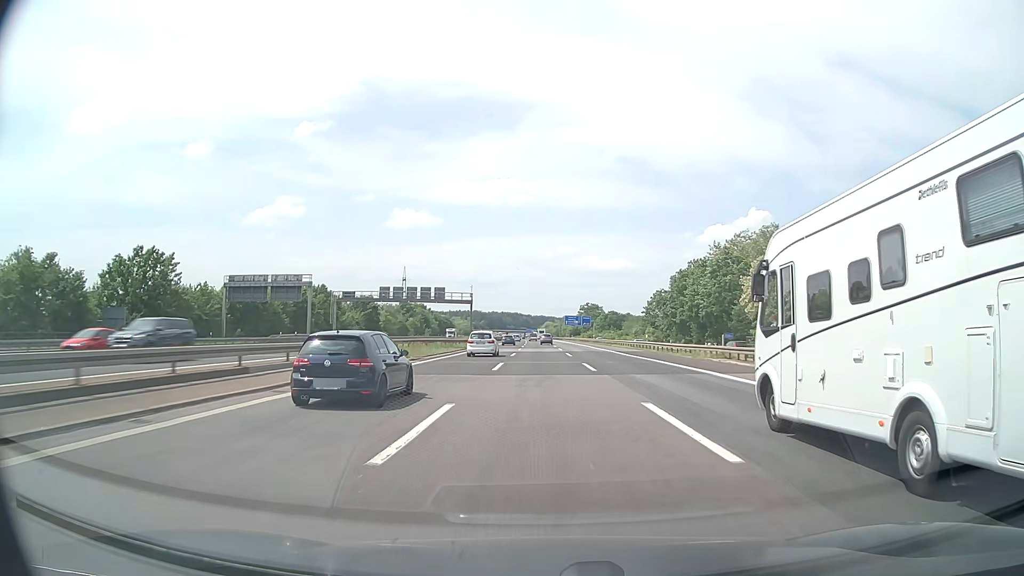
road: motorway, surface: asphalt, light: Day
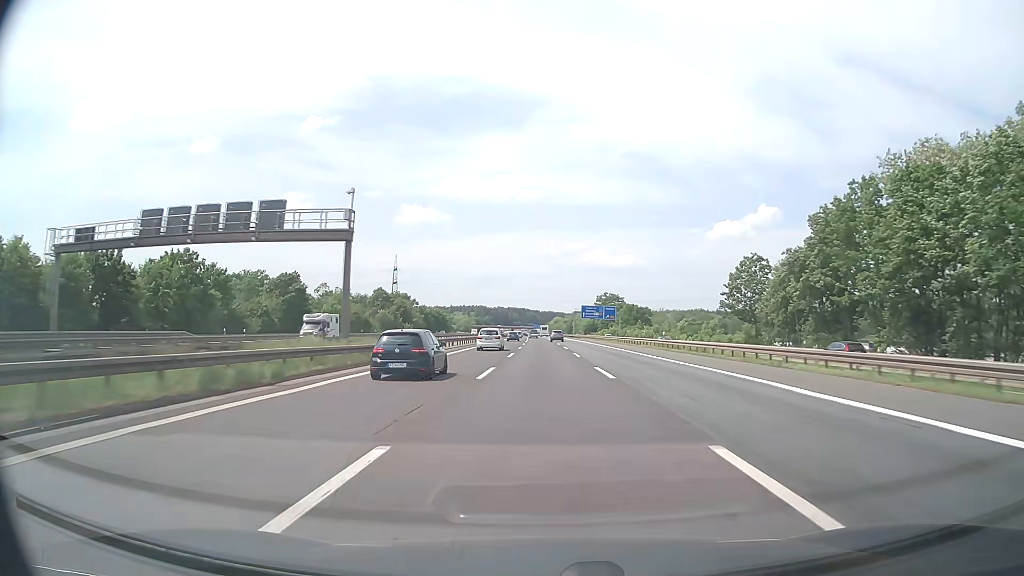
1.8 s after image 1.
(-0.3, +59.2) m; -1°
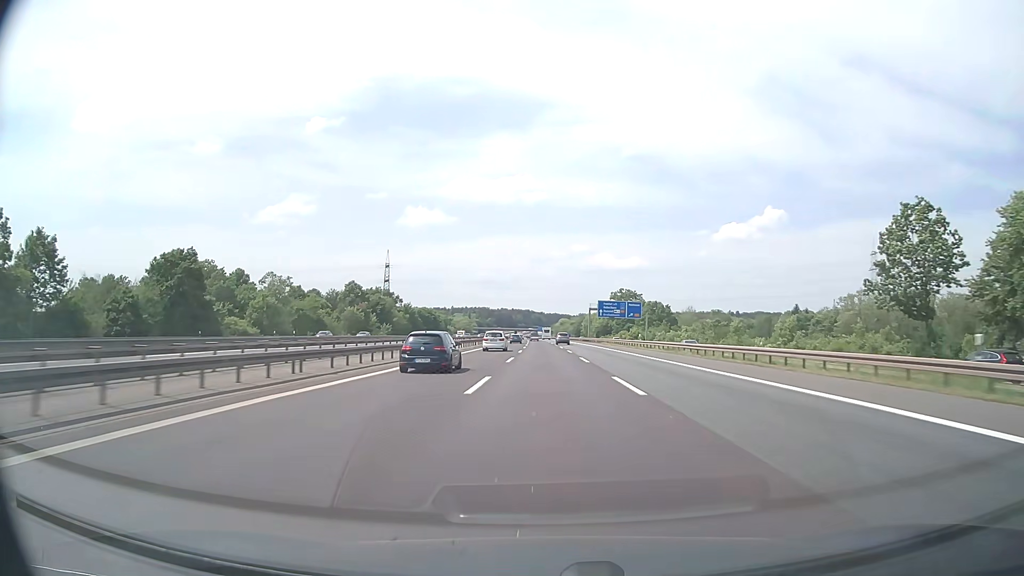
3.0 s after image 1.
(-0.2, +39.4) m; 0°
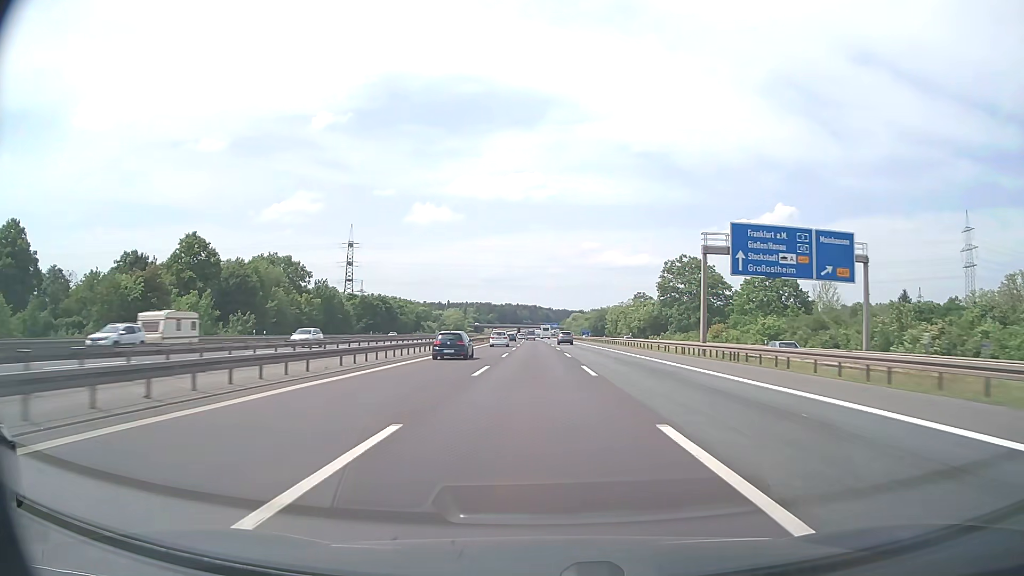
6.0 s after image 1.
(-0.2, +98.2) m; -1°
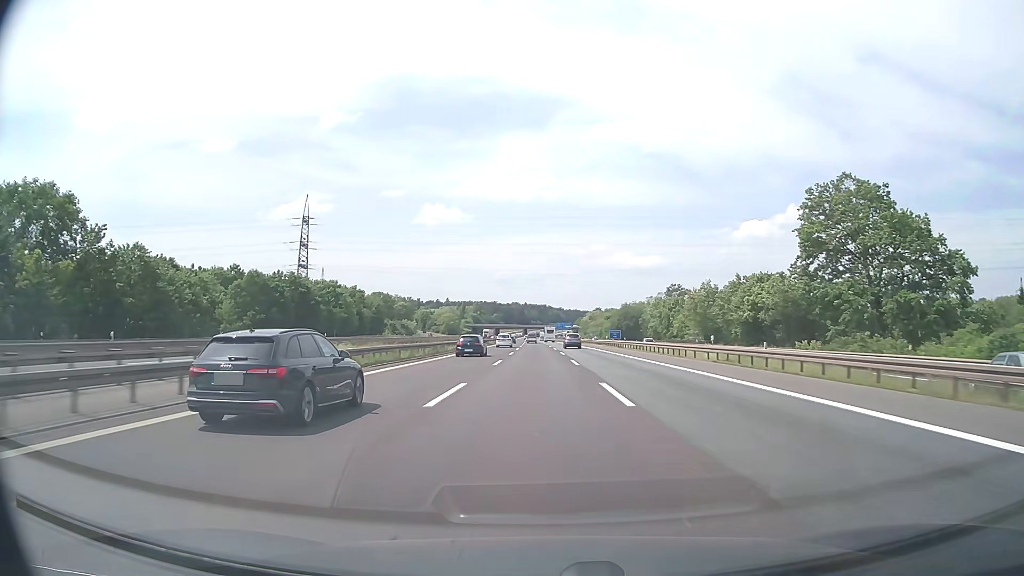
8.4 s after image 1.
(-0.6, +78.5) m; -1°
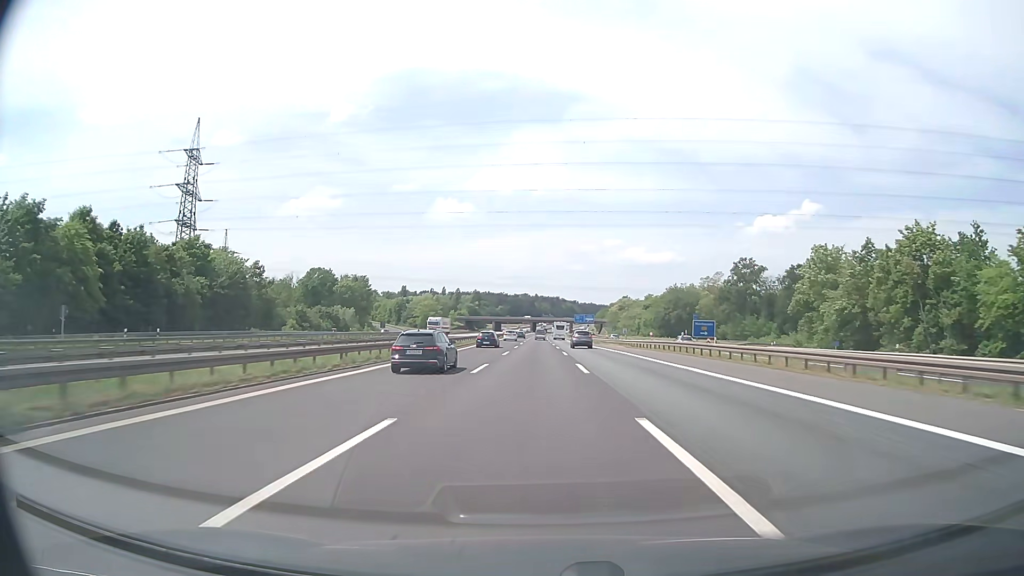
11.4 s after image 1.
(-0.8, +98.2) m; -1°
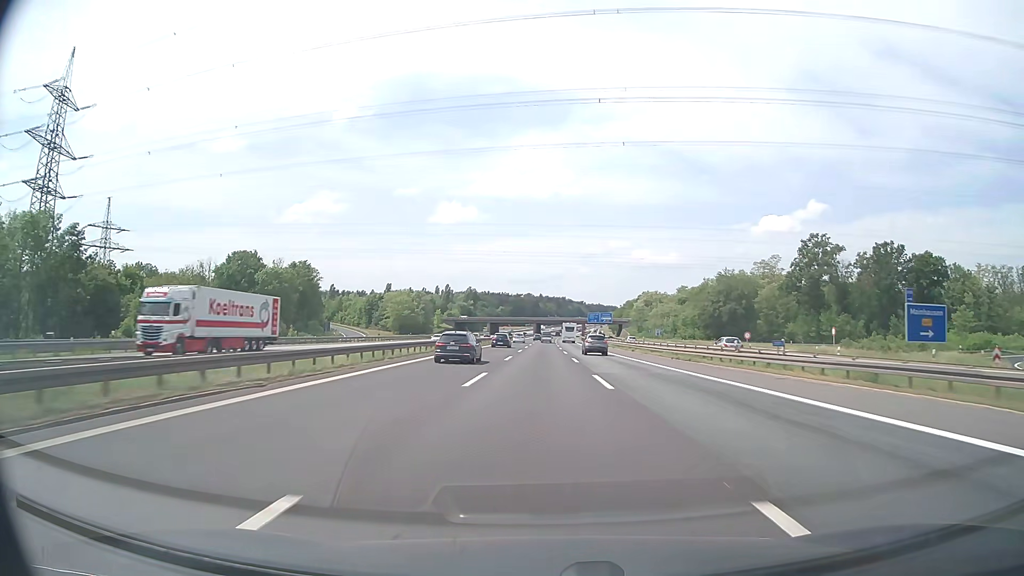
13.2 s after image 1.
(-0.3, +58.9) m; 0°
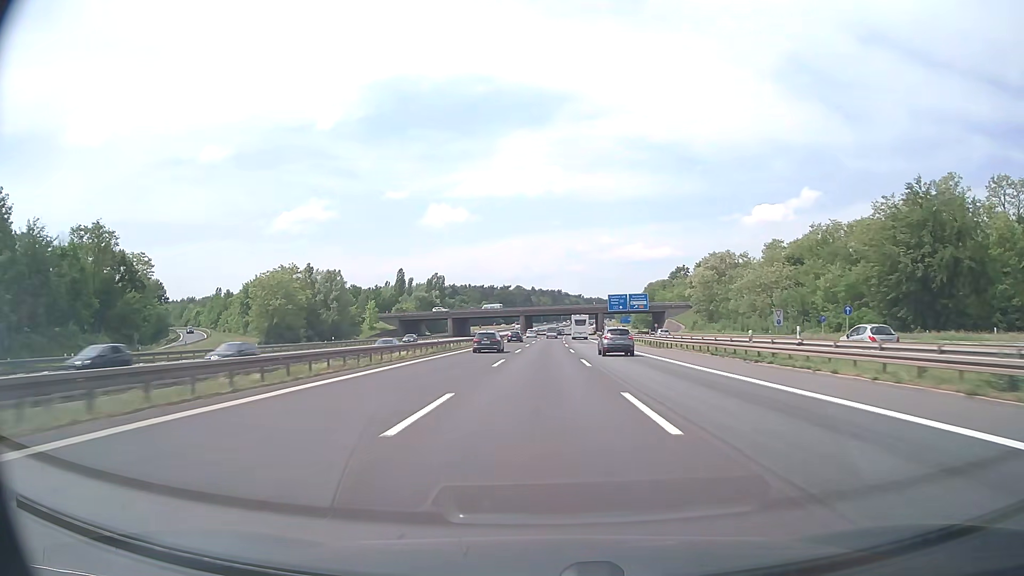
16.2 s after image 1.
(+0.2, +98.4) m; 0°
(0, +10) (0, +20) (0, +30) (0, +40) (0, +50) (0, +60) (+1, +70) (+1, +80) (+1, +90) (+1, +100) m
